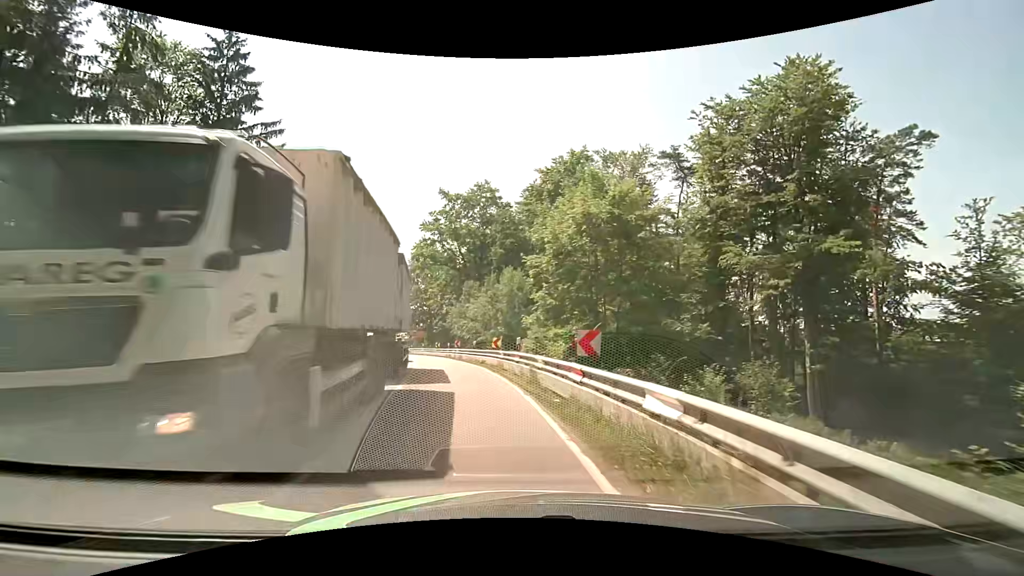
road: secondary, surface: asphalt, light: Day
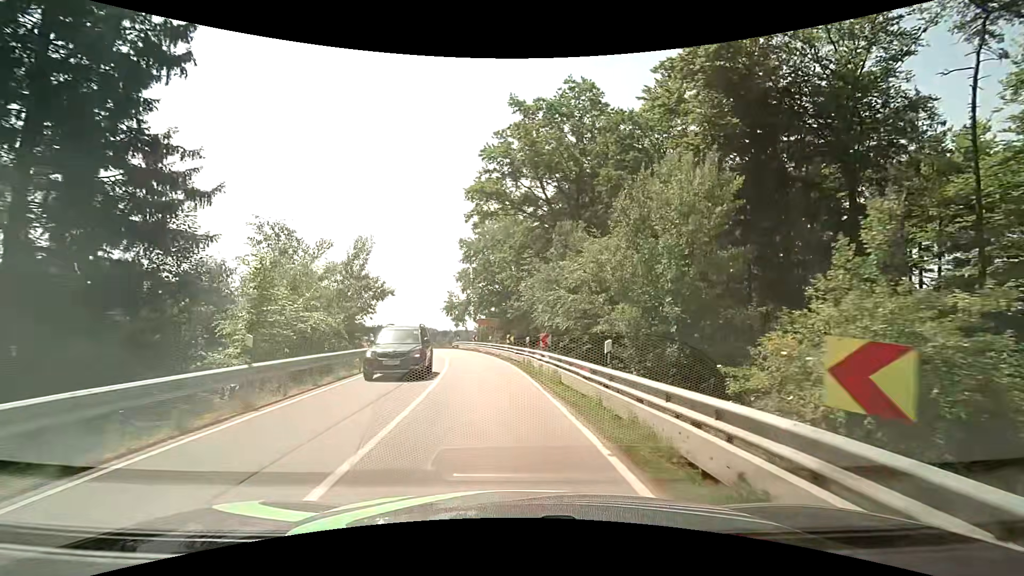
(-2.5, +22.1) m; -10°
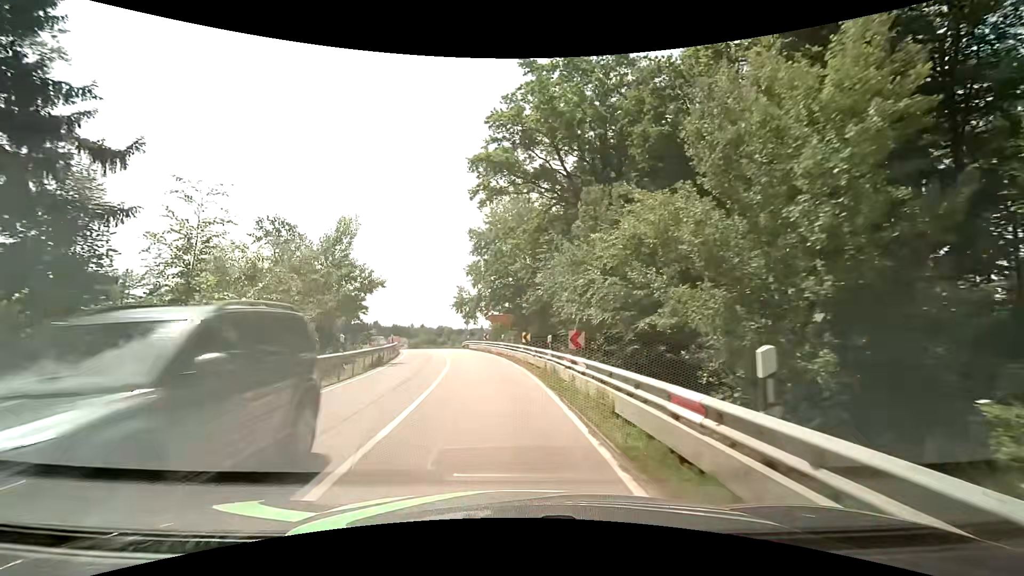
(+0.1, +5.7) m; 0°
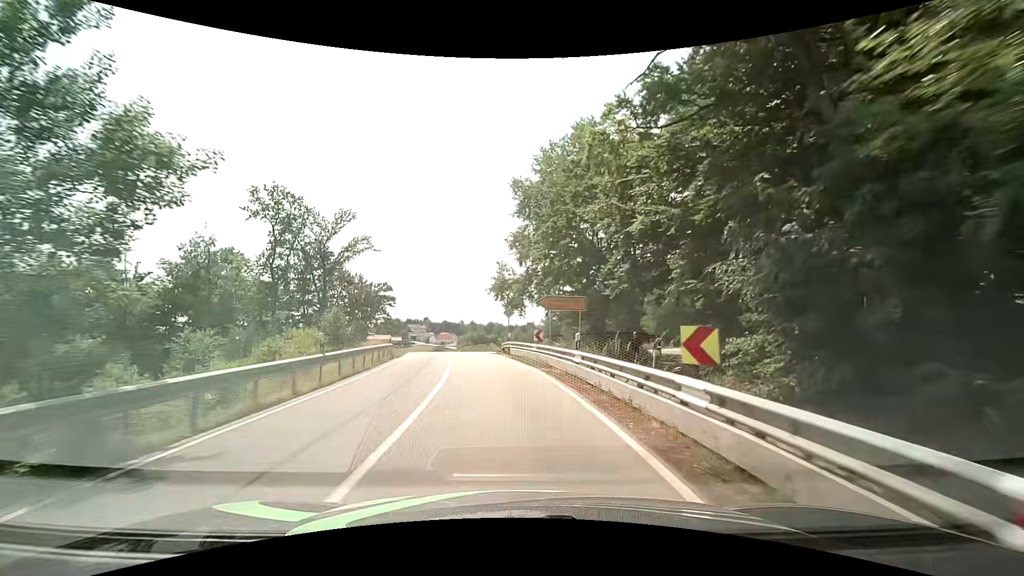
(-1.3, +19.3) m; -6°
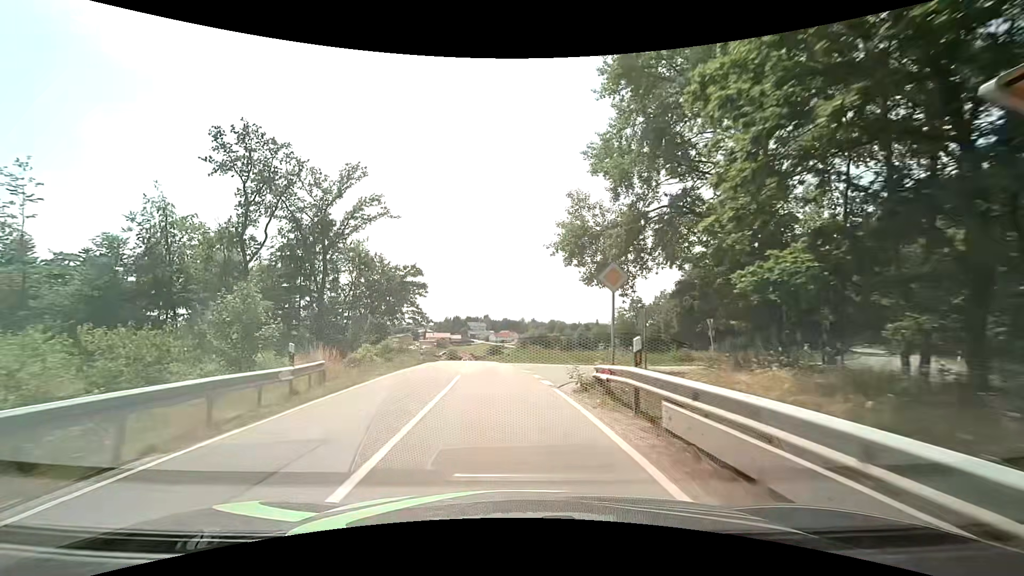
(-1.4, +22.2) m; -7°
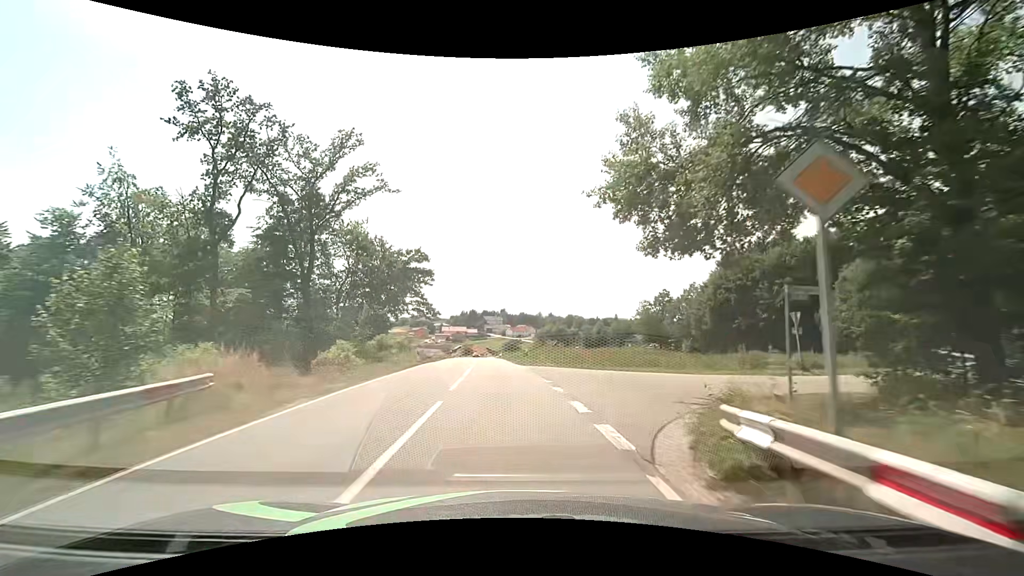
(-0.2, +7.9) m; -3°
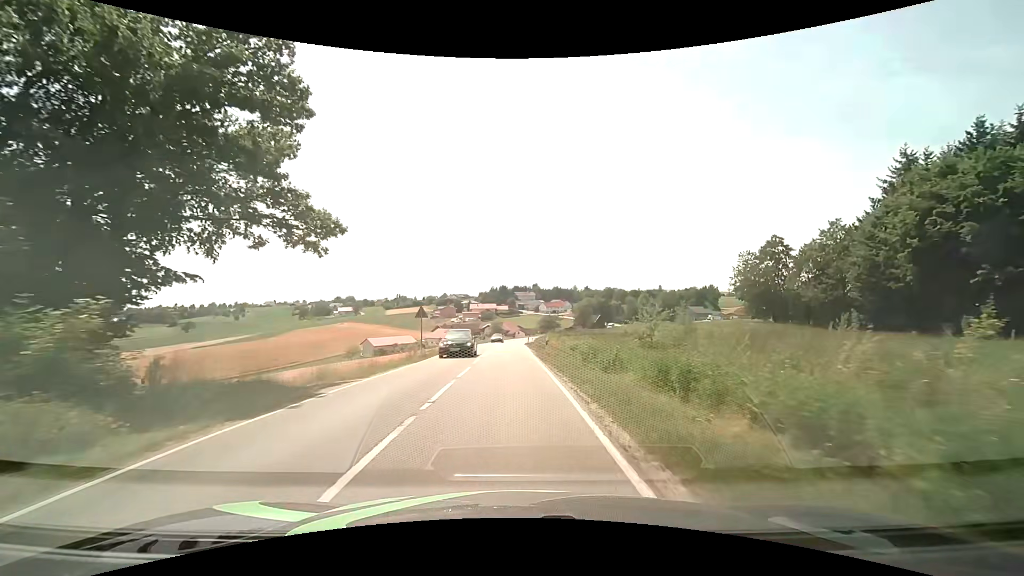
(-1.5, +39.2) m; -4°
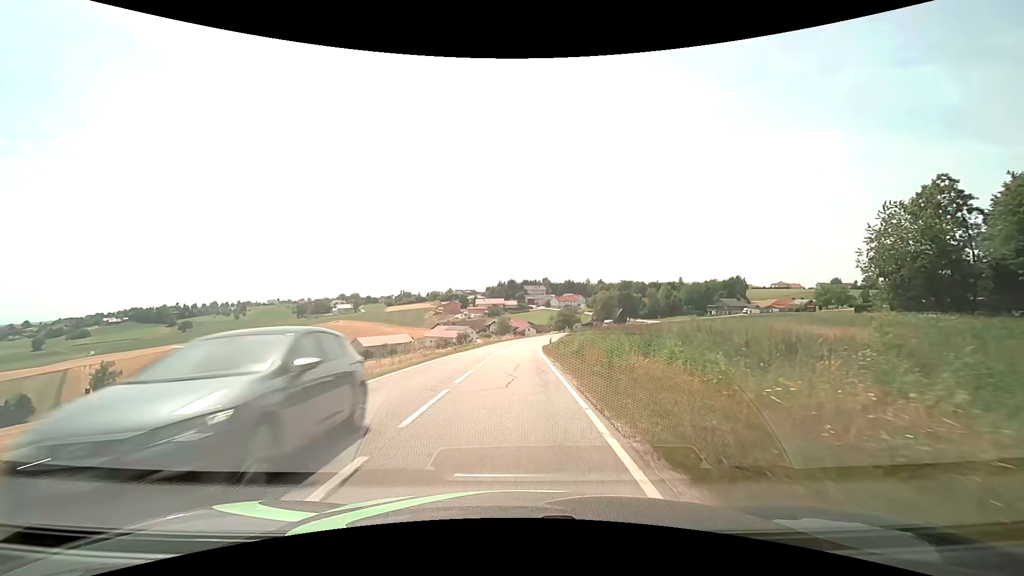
(0.0, +30.7) m; -1°
(0, +10) (0, +20) (0, +30) (0, +40) (+1, +50) (+1, +60) (+2, +70) (+4, +80) (+6, +90) (+8, +99) m
